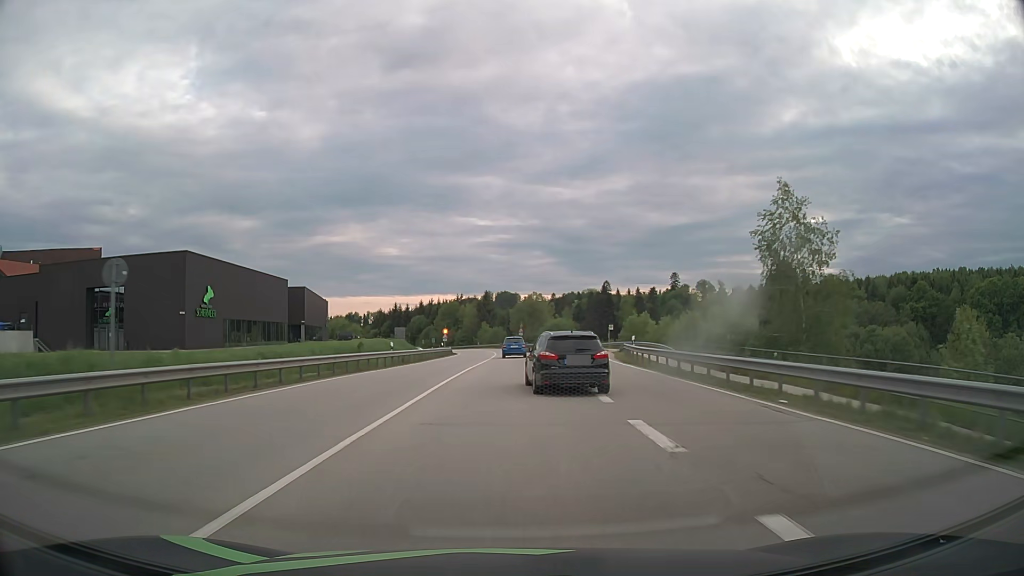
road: primary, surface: asphalt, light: Day
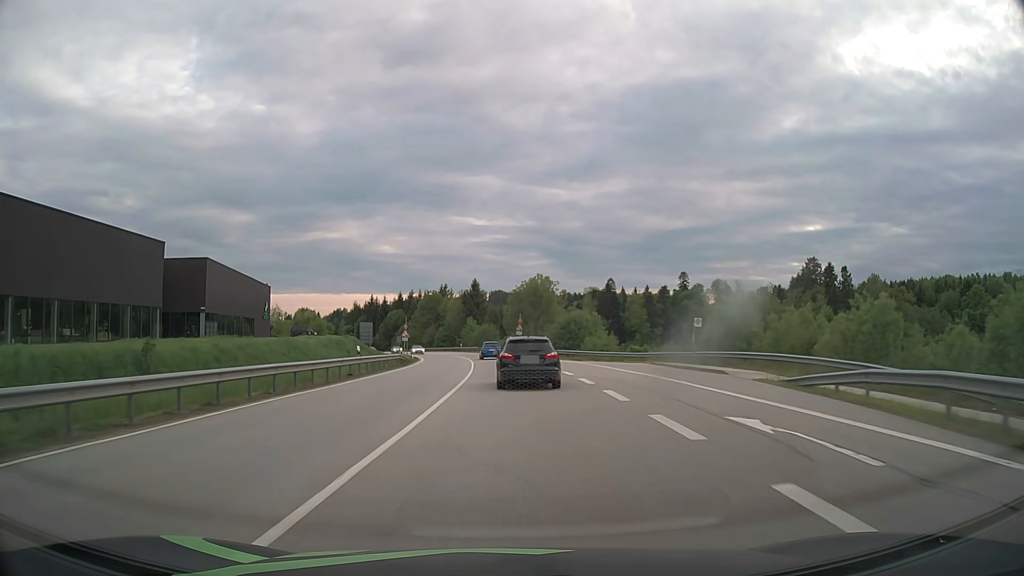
(+0.3, +34.9) m; +1°
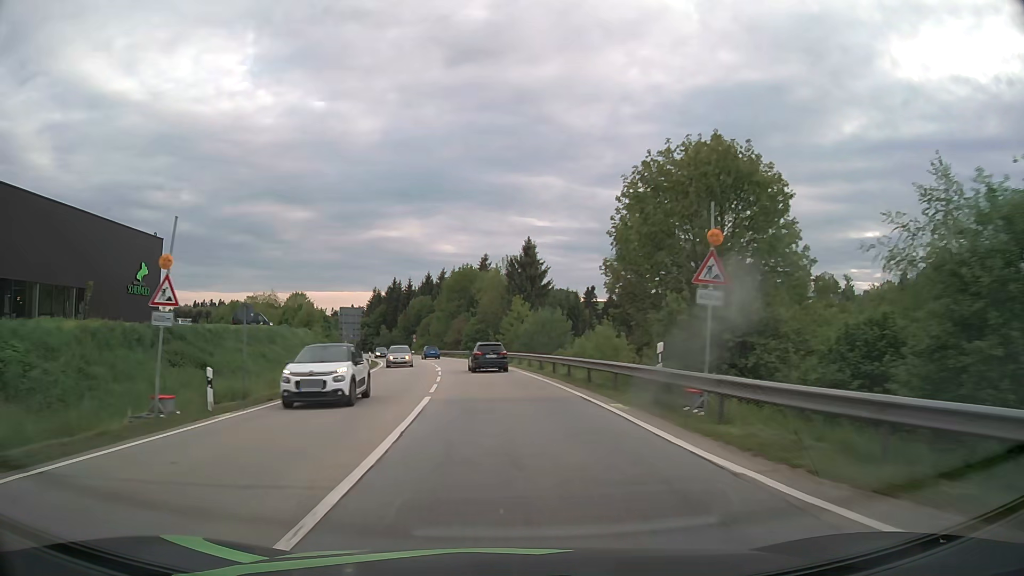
(-1.4, +56.1) m; -5°
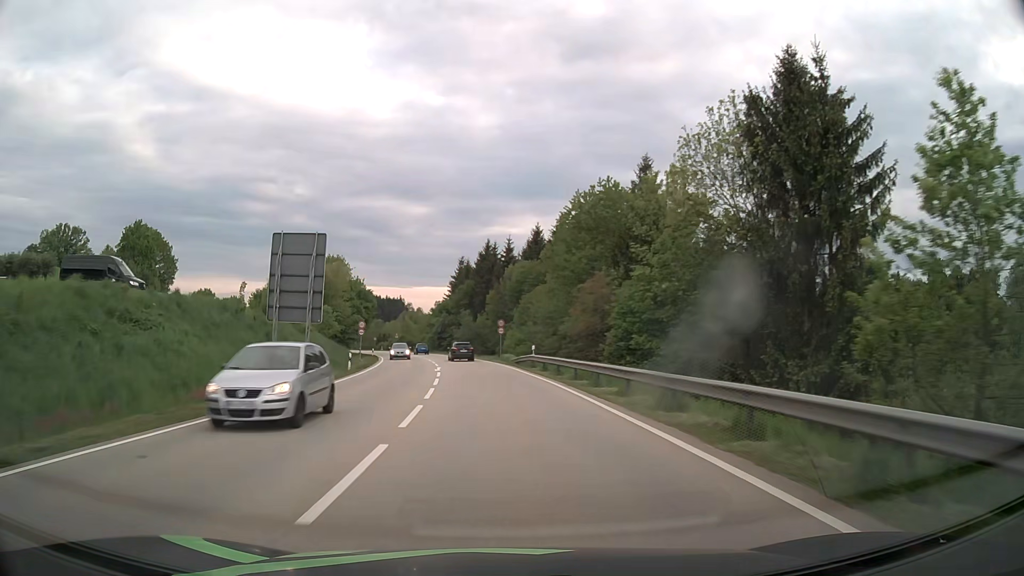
(-4.9, +56.7) m; -10°
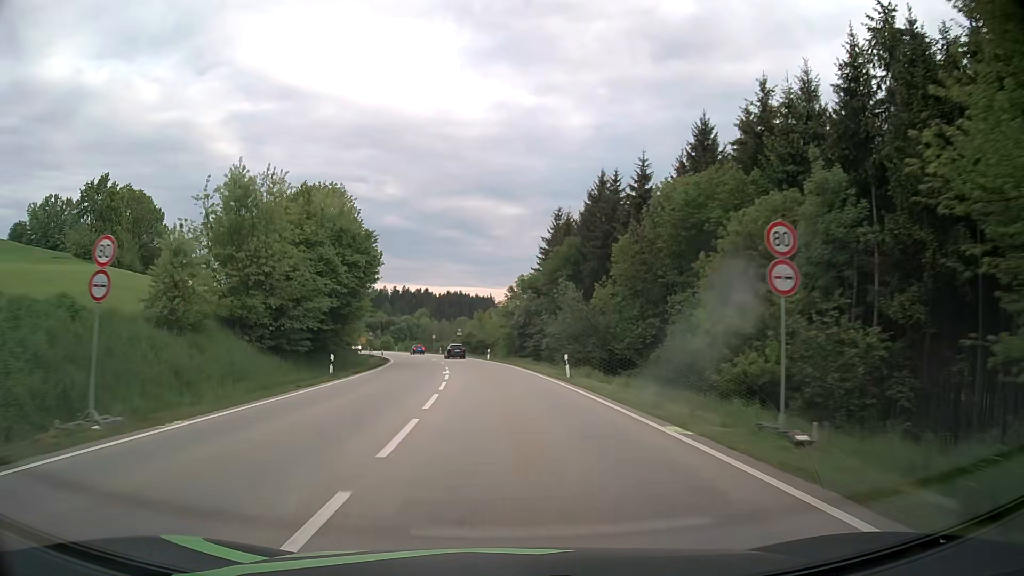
(-3.2, +45.9) m; -8°
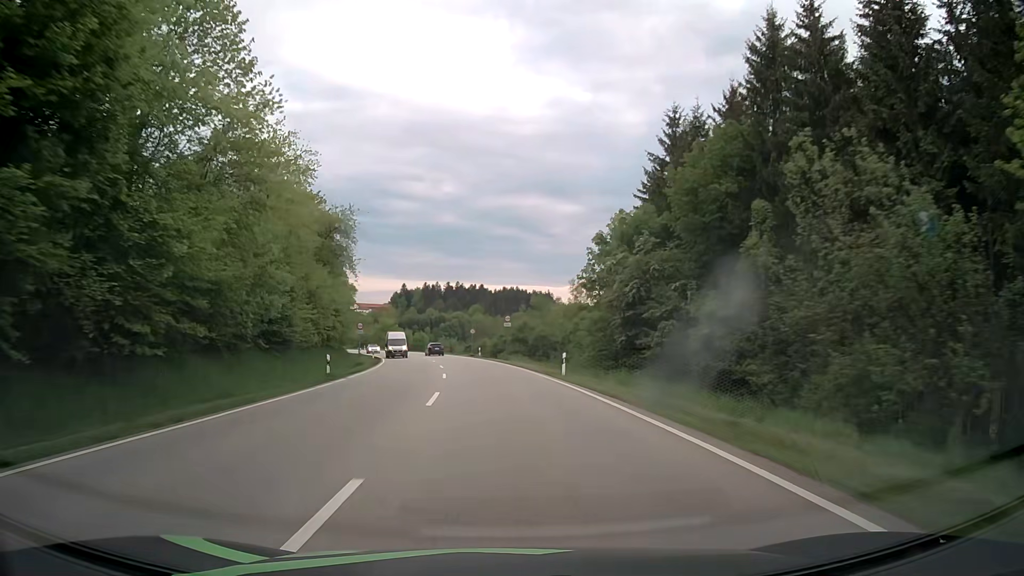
(-1.5, +34.9) m; -5°
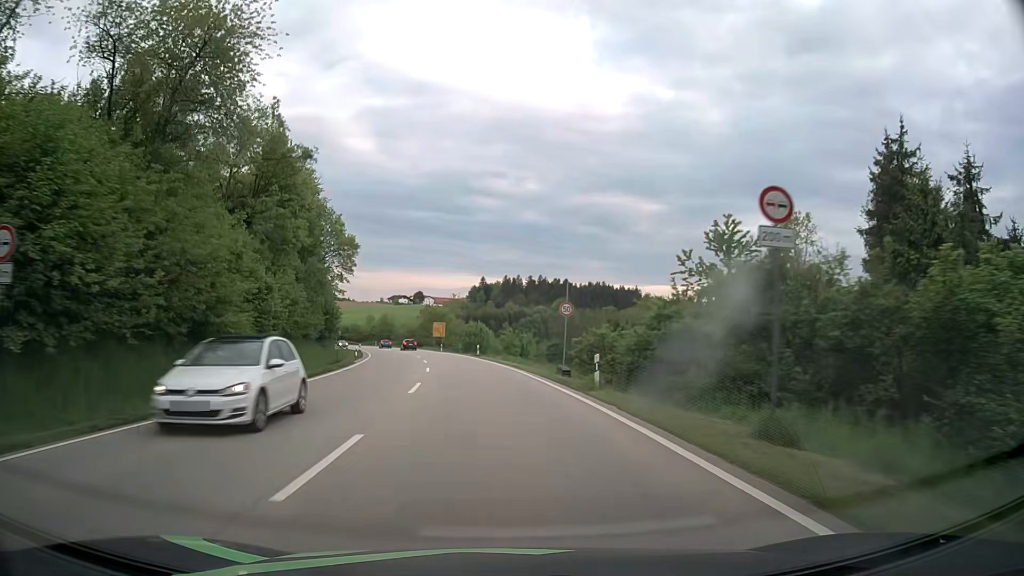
(-2.6, +45.1) m; -7°
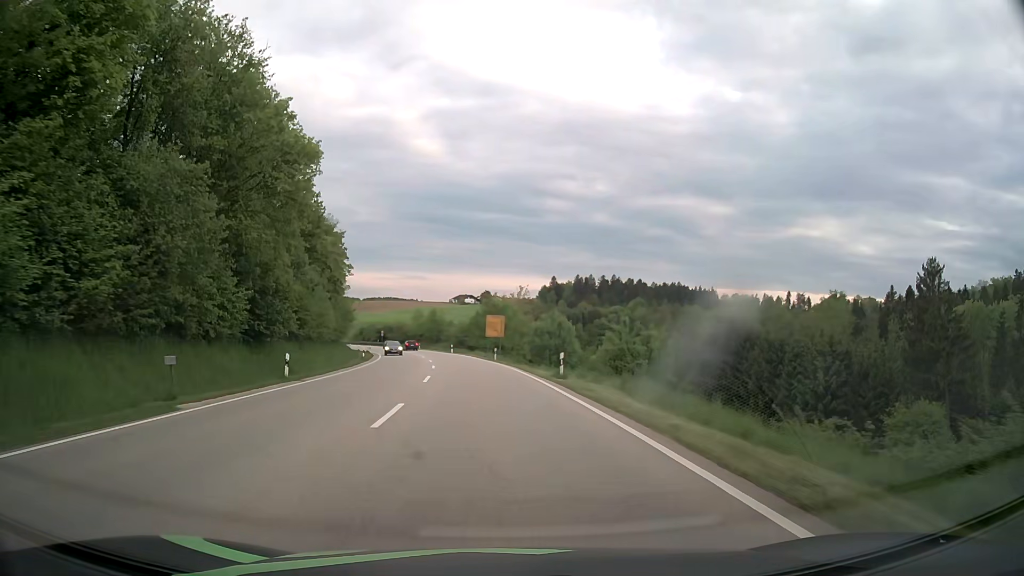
(-1.7, +31.0) m; -6°
(0, +10) (-1, +20) (-1, +30) (-2, +40) (-4, +50) (-5, +60) (-7, +70) (-9, +79) (-12, +89) (-14, +99) m
